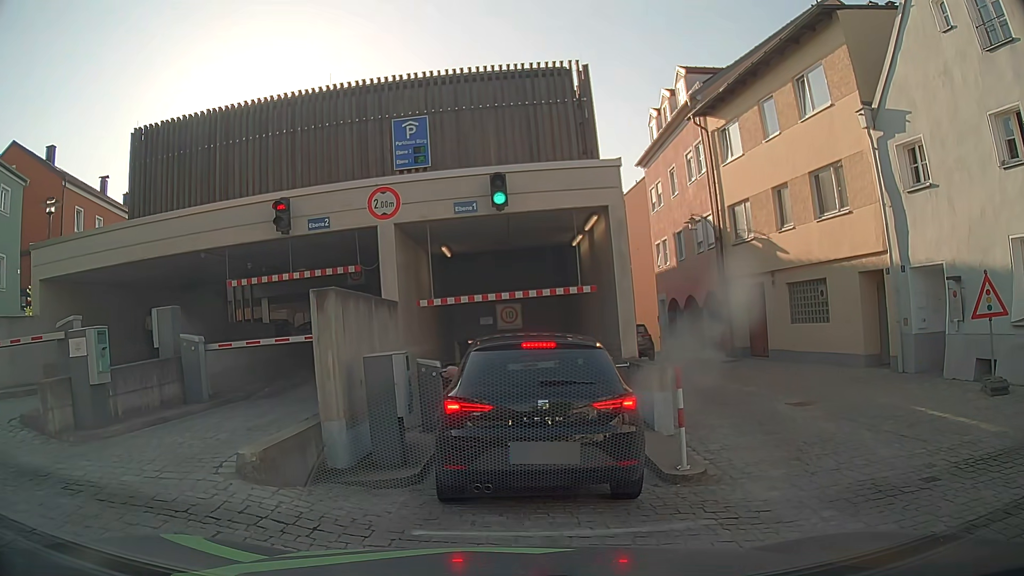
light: Day
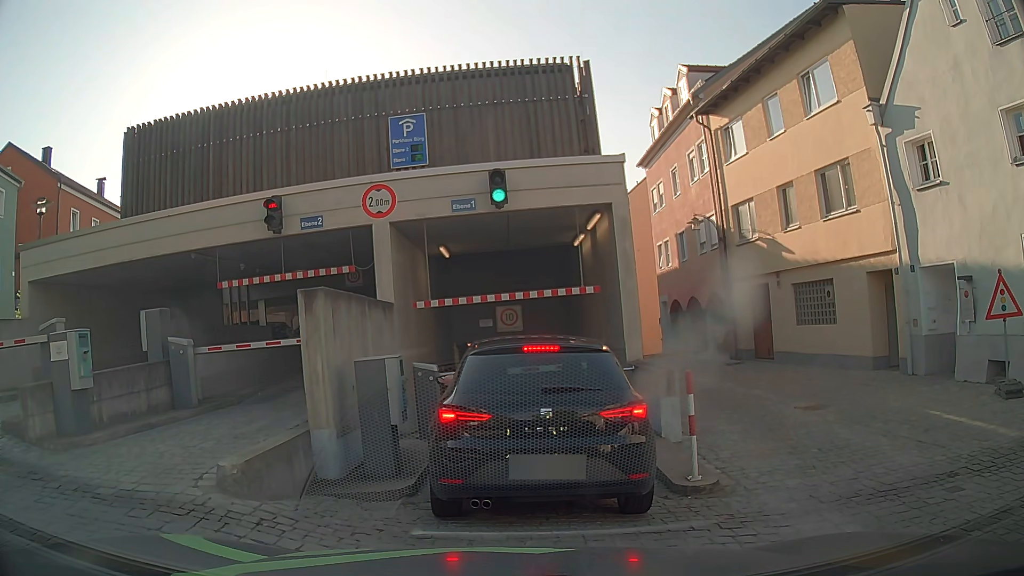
(0.0, +0.5) m; 0°
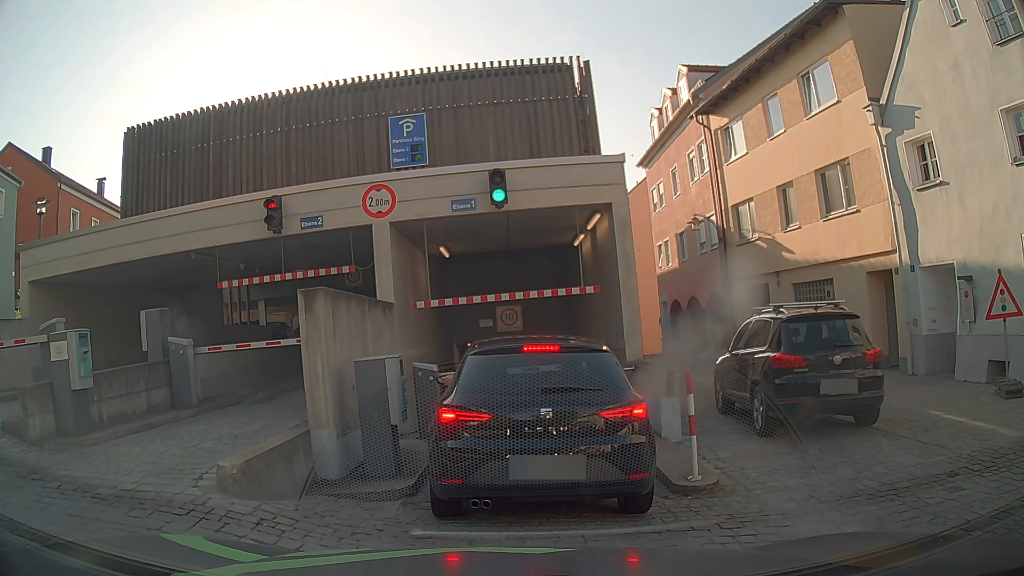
(0.0, 0.0) m; 0°
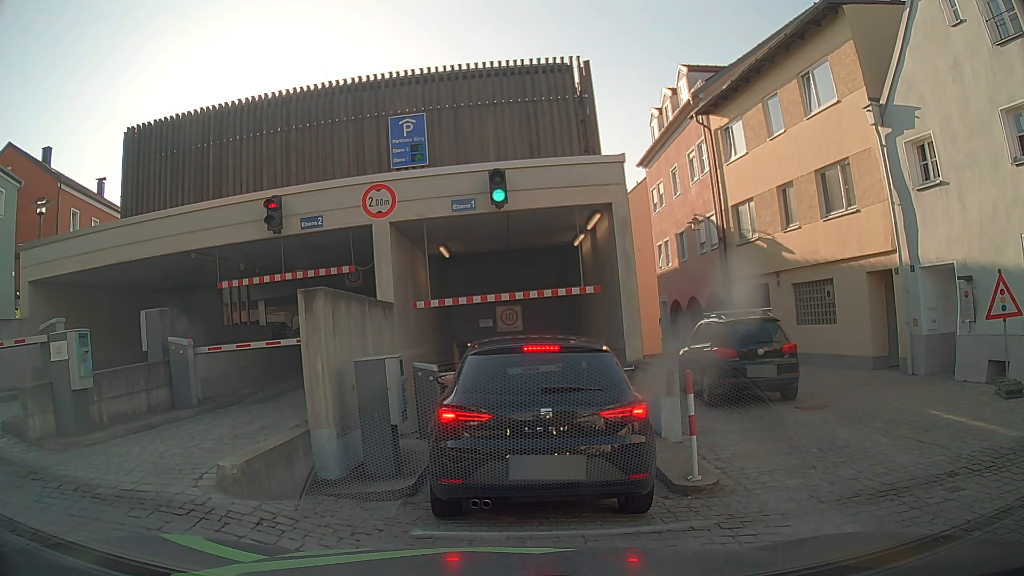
(0.0, 0.0) m; 0°
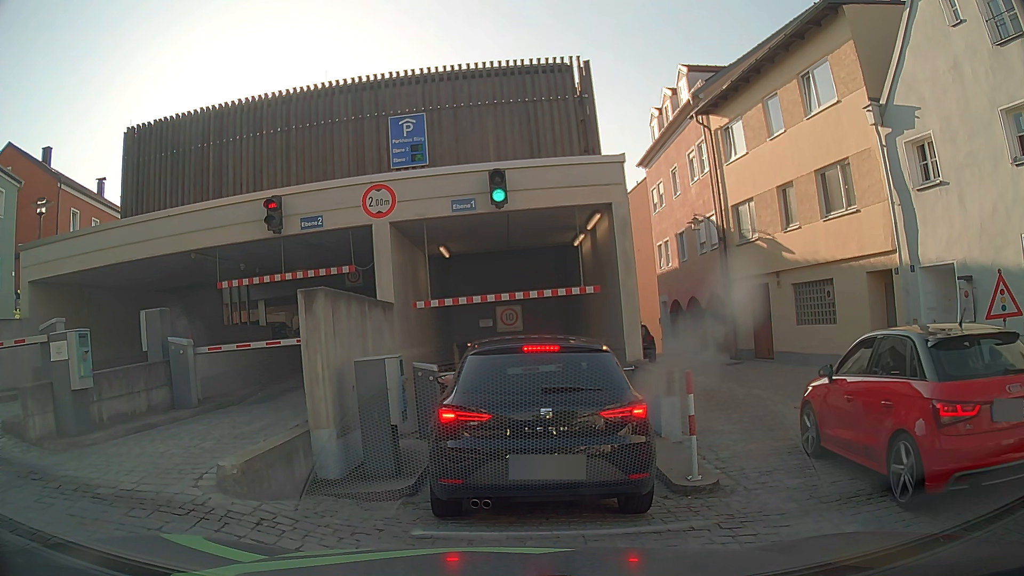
(0.0, 0.0) m; 0°
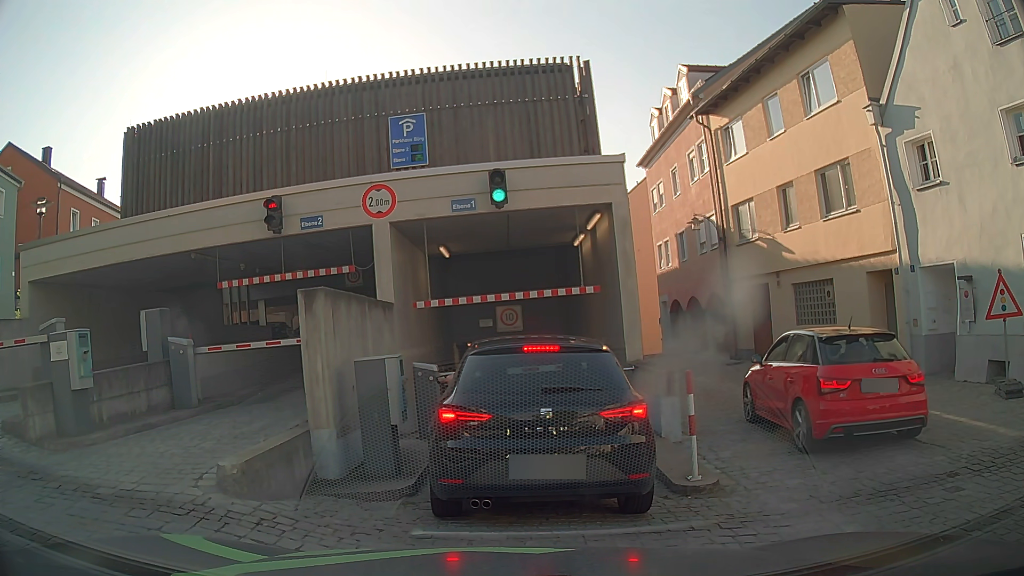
(0.0, 0.0) m; 0°
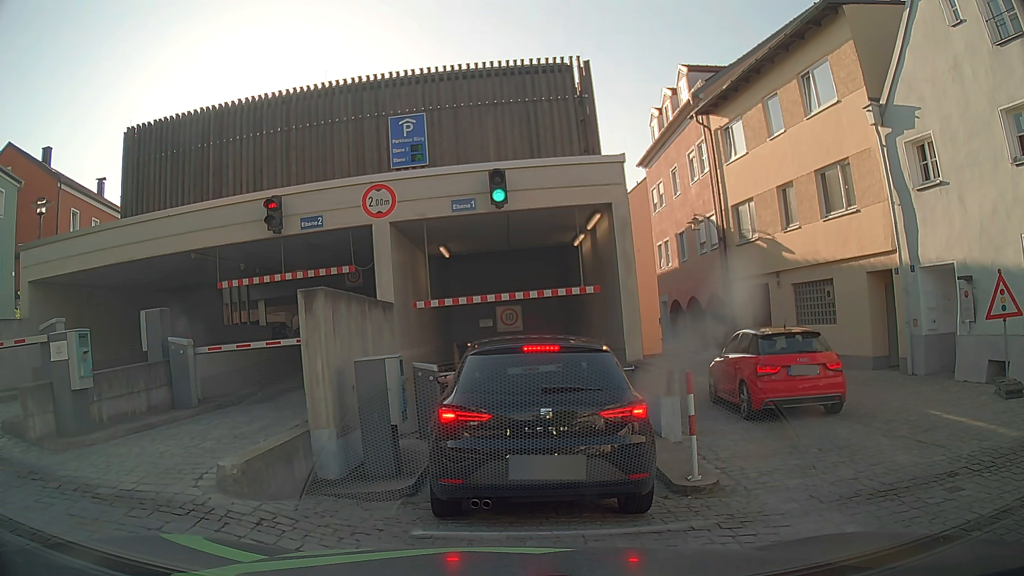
(0.0, 0.0) m; 0°
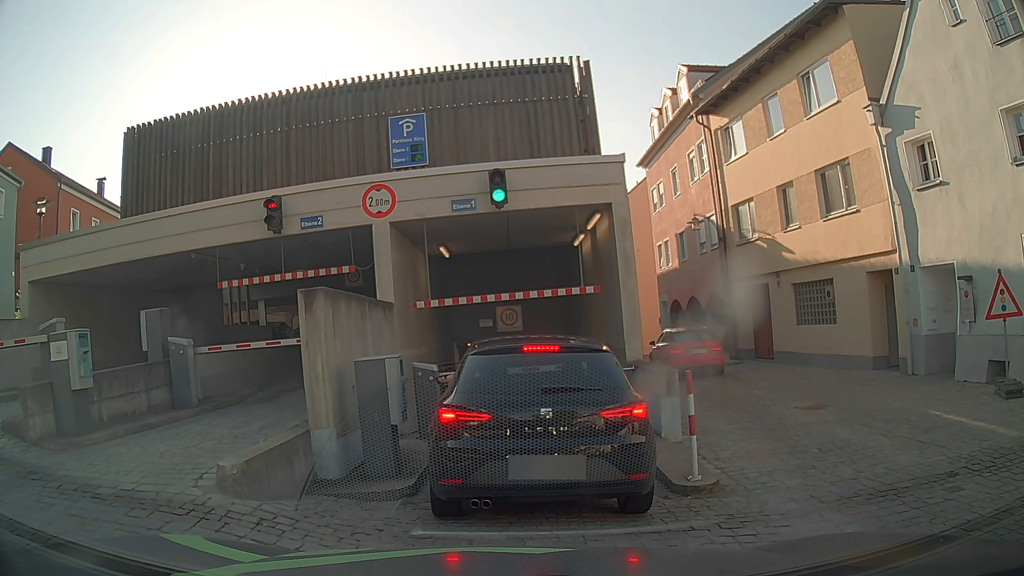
(0.0, 0.0) m; 0°
